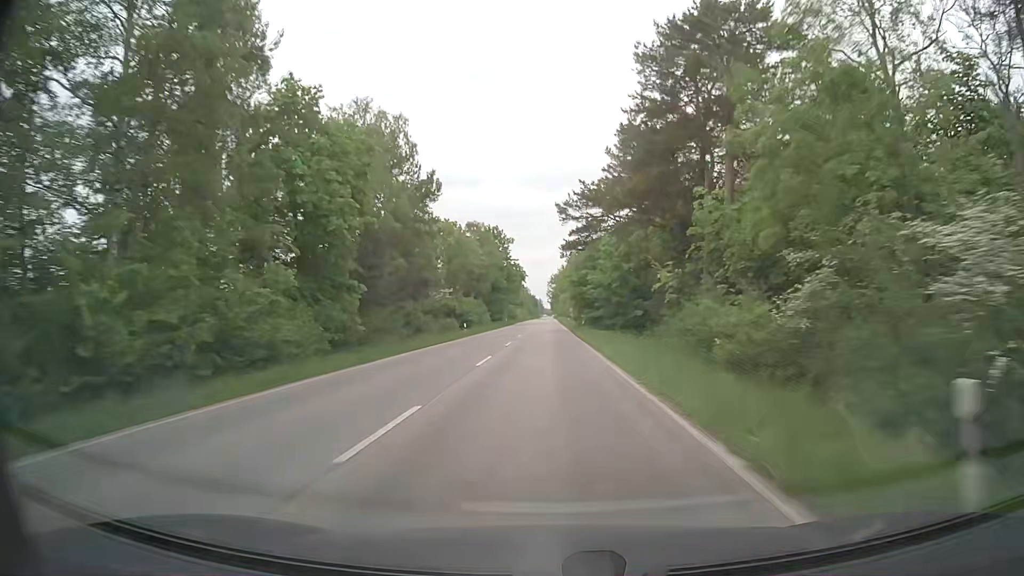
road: secondary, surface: asphalt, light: Day
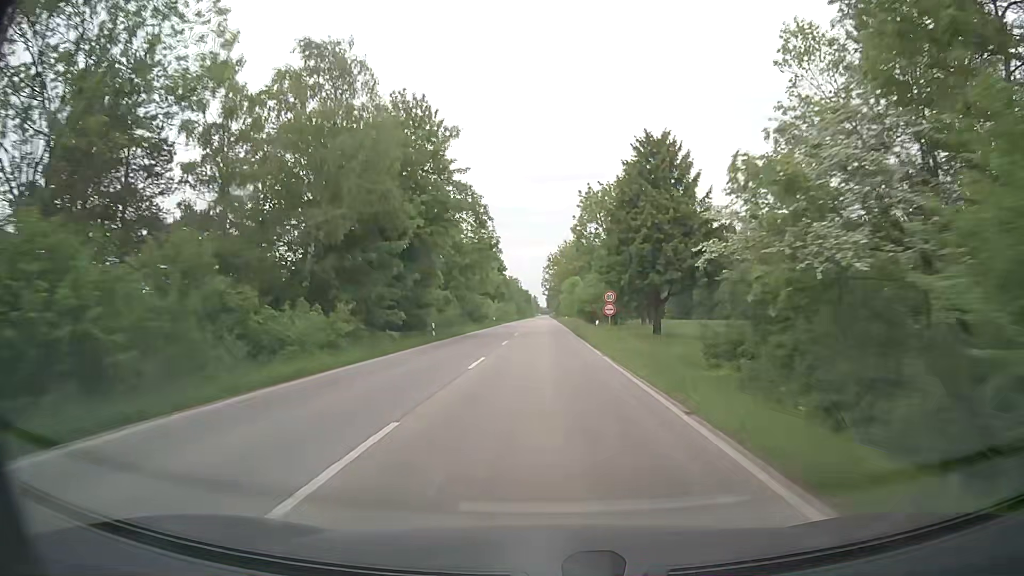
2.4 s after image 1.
(+0.1, +61.3) m; 0°
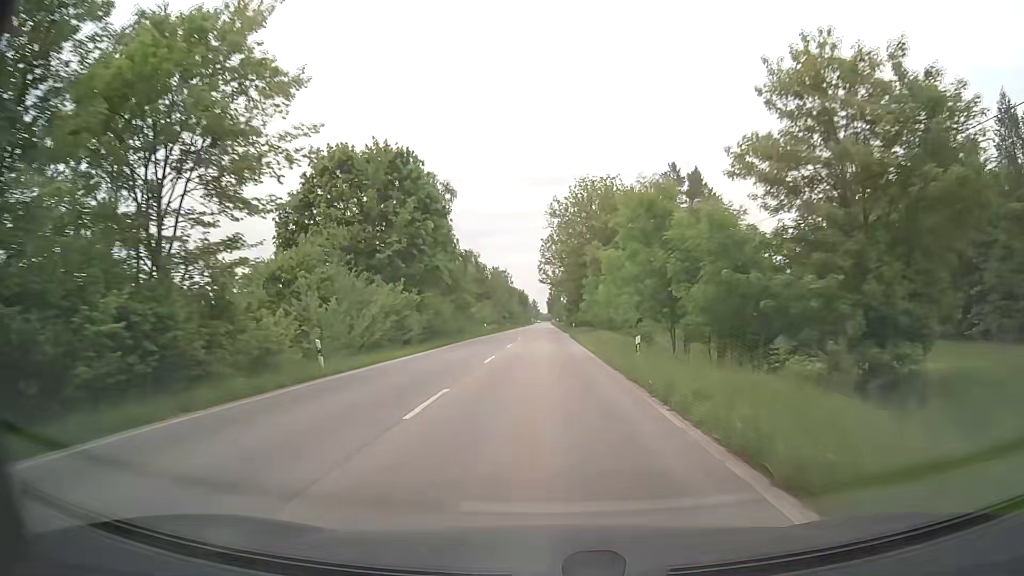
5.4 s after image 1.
(0.0, +66.8) m; 0°
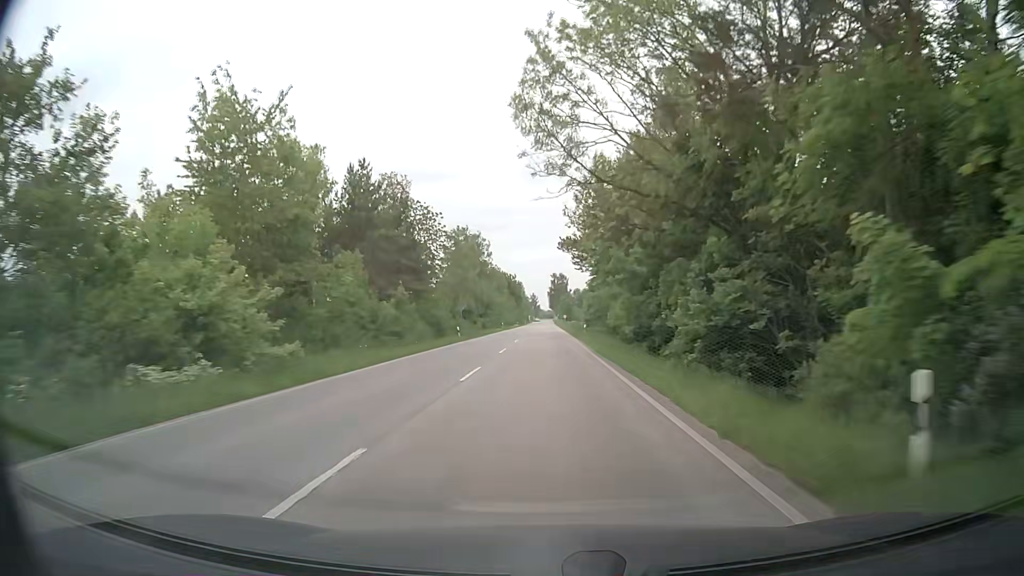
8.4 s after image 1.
(0.0, +66.0) m; 0°
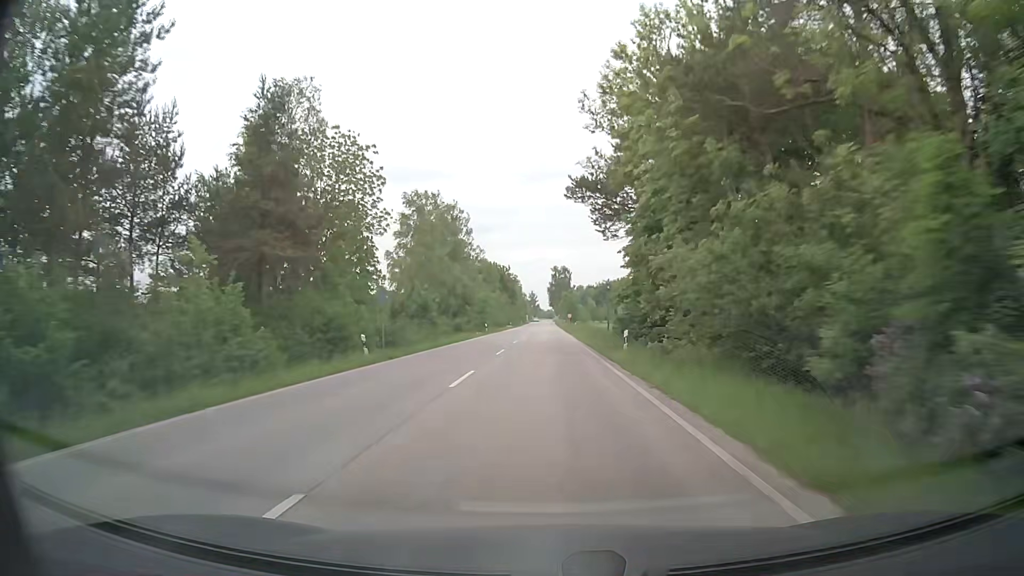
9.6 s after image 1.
(+0.1, +25.7) m; 0°
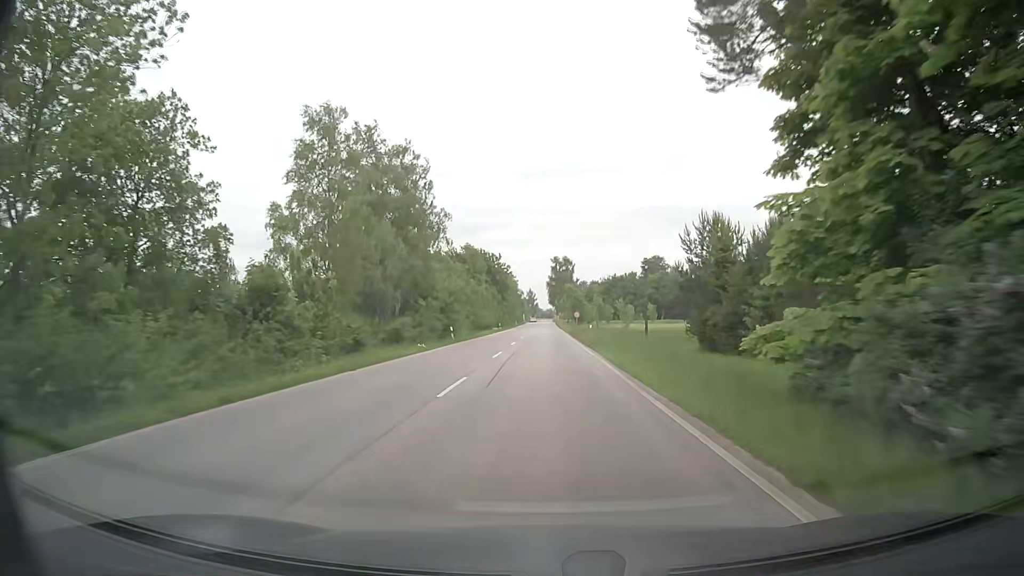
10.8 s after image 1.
(0.0, +25.5) m; 0°
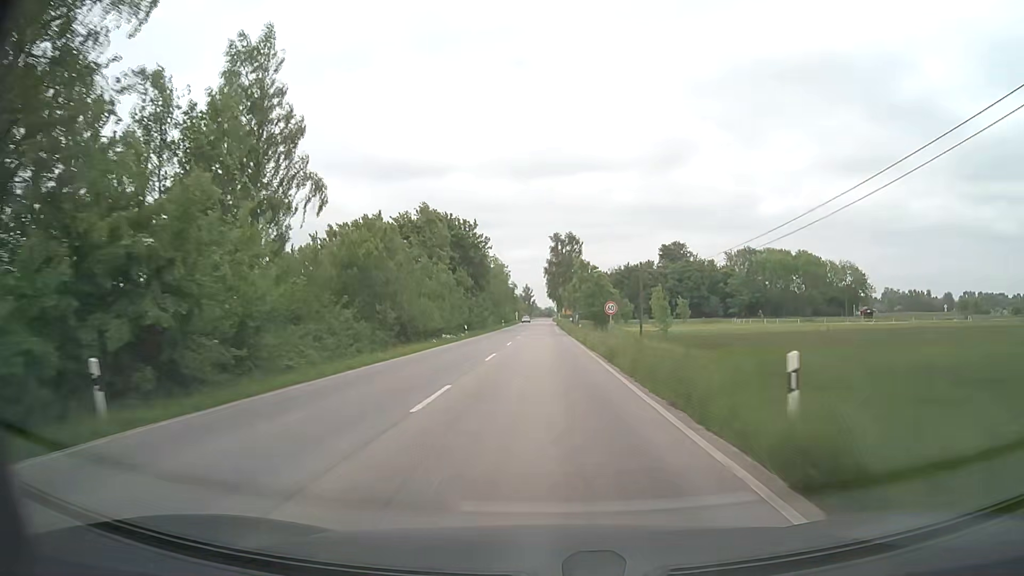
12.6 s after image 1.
(-0.1, +37.9) m; 0°
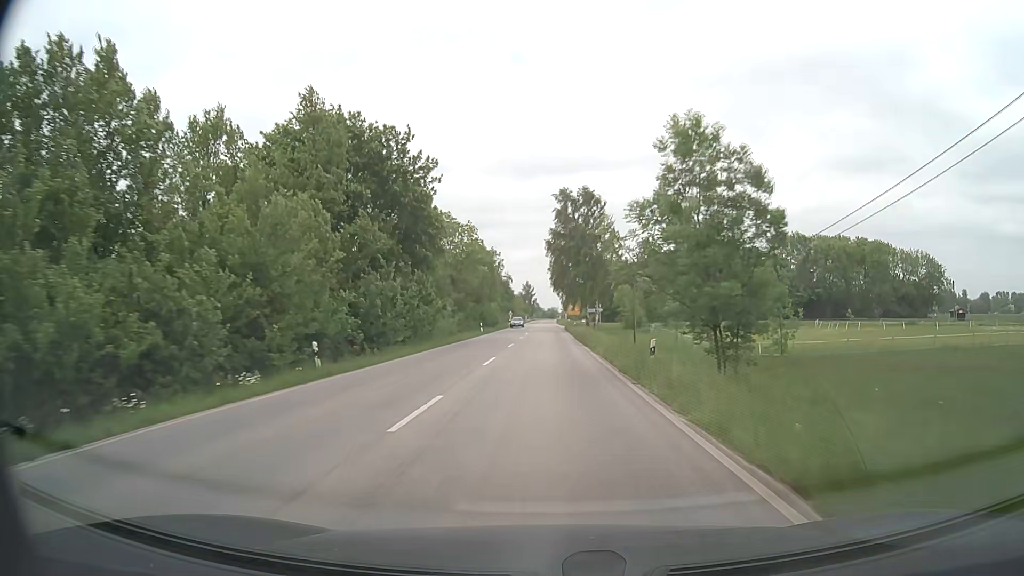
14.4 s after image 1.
(0.0, +37.6) m; 0°
(0, +10) (0, +20) (0, +30) (0, +40) (0, +50) (0, +60) (0, +70) (0, +80) (0, +90) (0, +100) m
